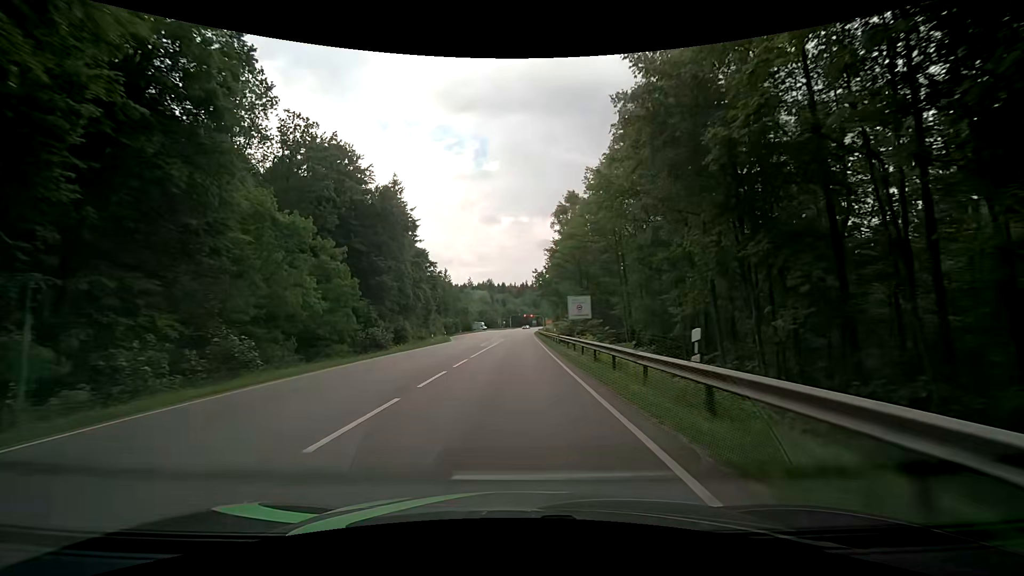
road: secondary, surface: asphalt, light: Day
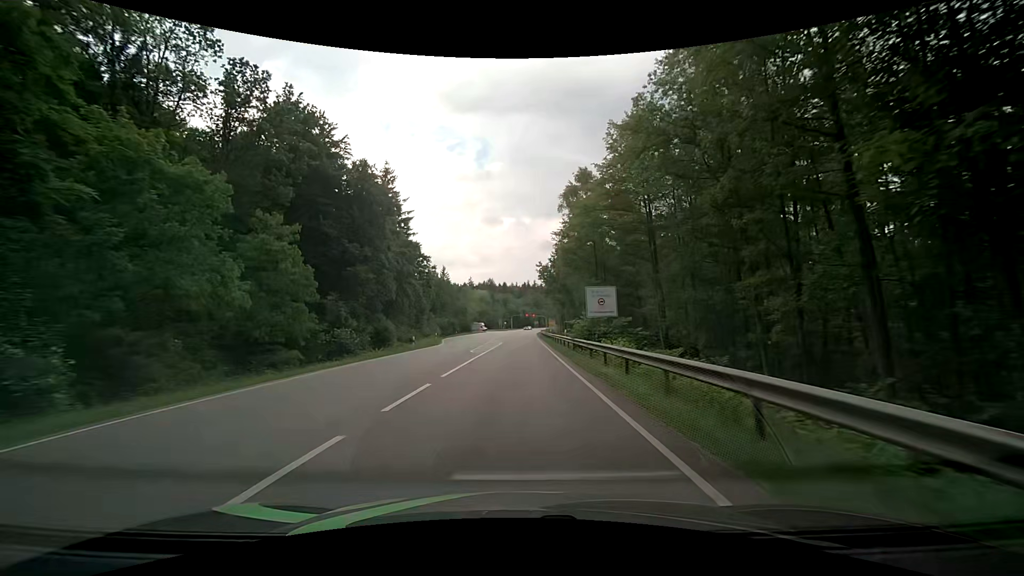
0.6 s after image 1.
(0.0, +9.4) m; 0°
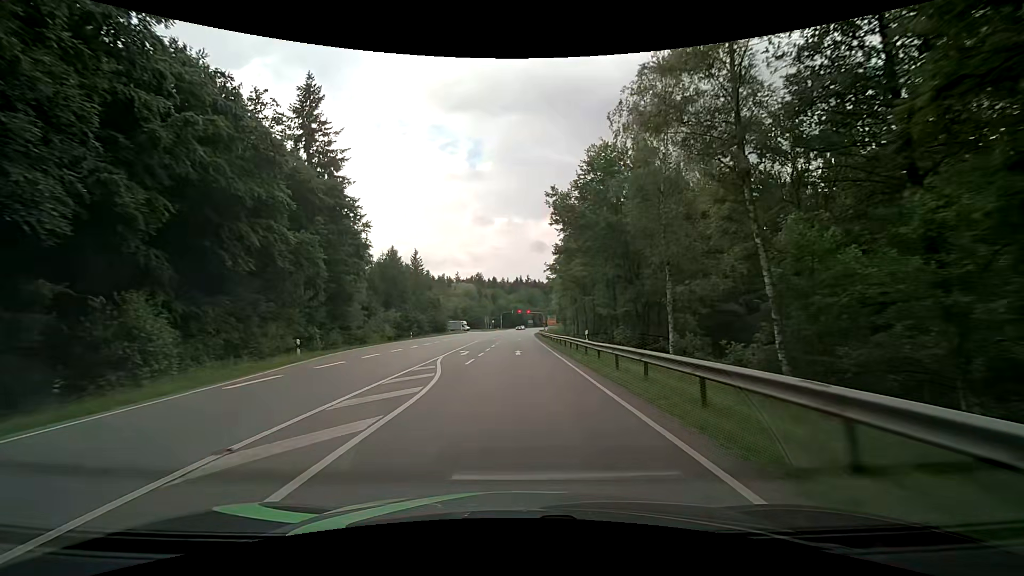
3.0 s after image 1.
(0.0, +37.6) m; +1°
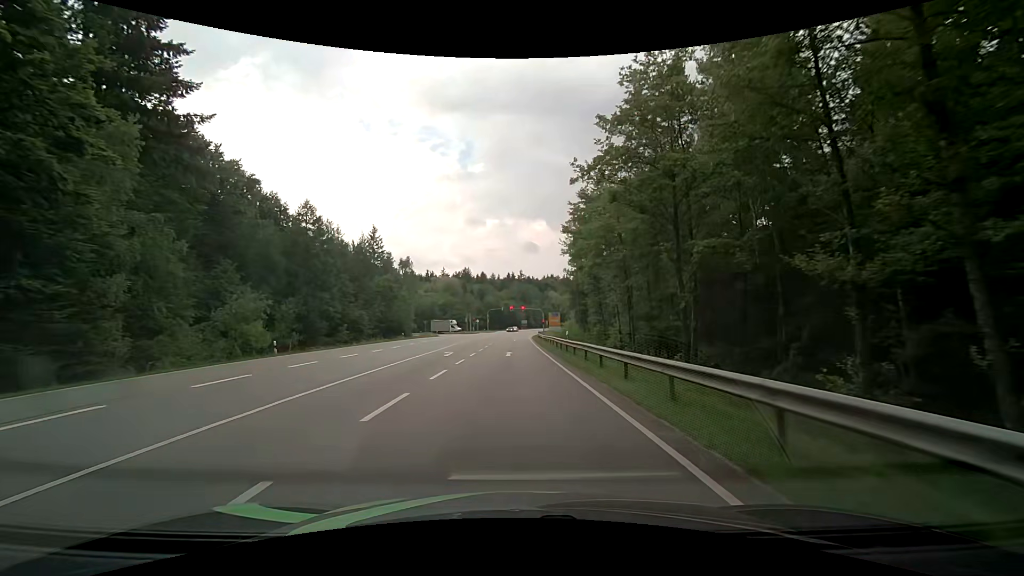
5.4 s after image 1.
(0.0, +35.2) m; 0°
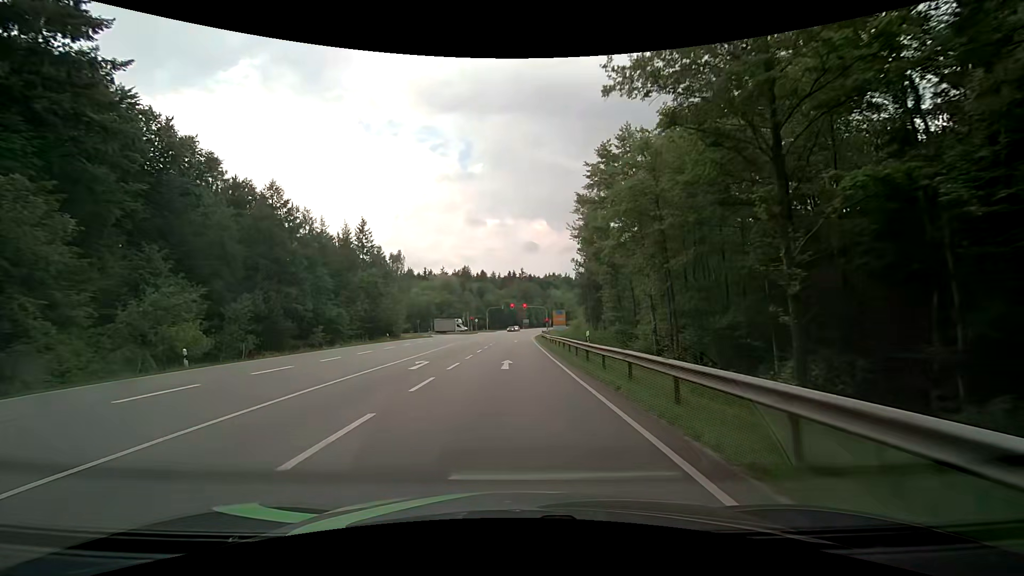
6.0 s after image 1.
(+0.1, +8.4) m; 0°
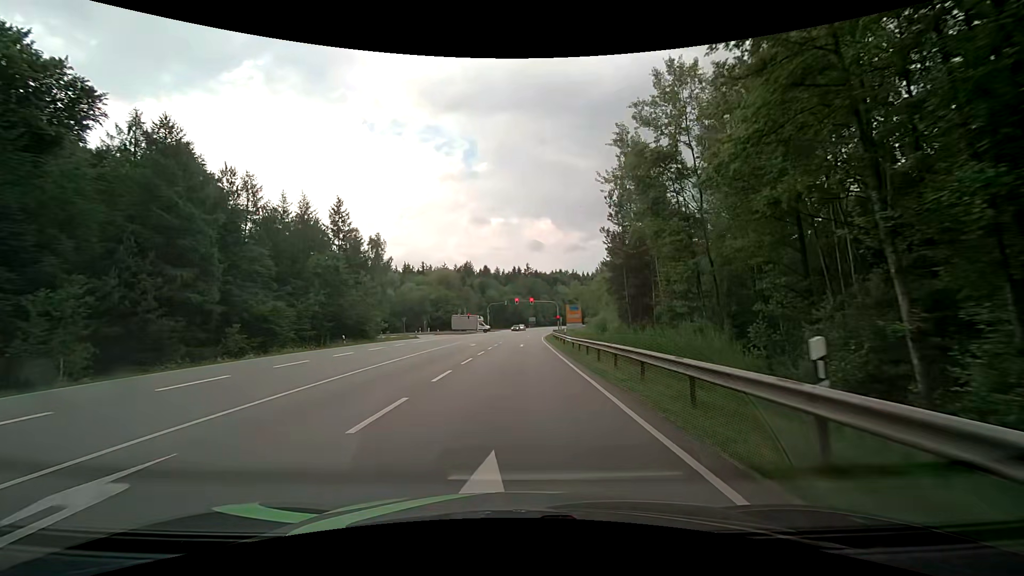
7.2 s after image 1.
(0.0, +16.3) m; 0°
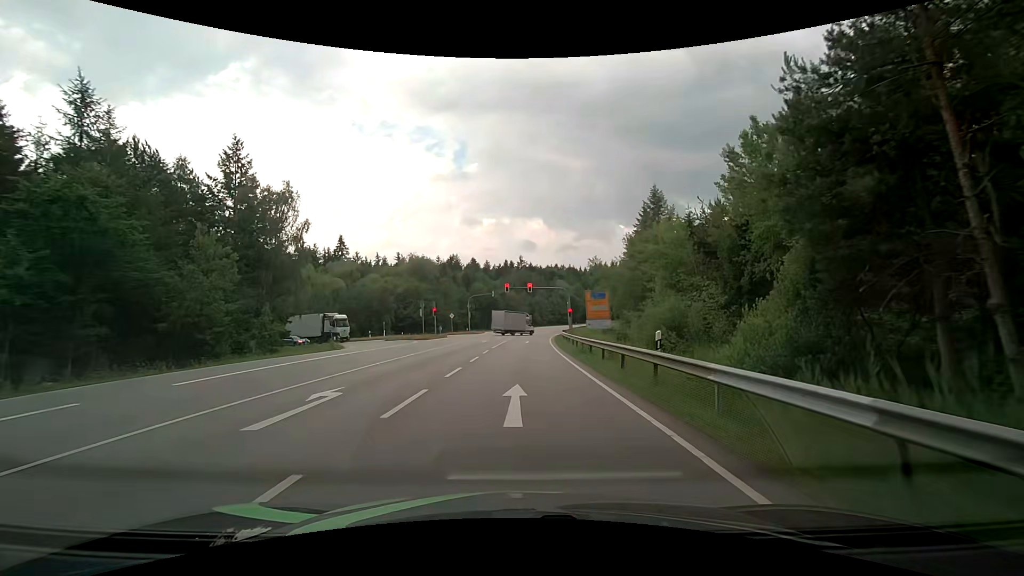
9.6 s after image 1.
(+0.3, +28.5) m; 0°
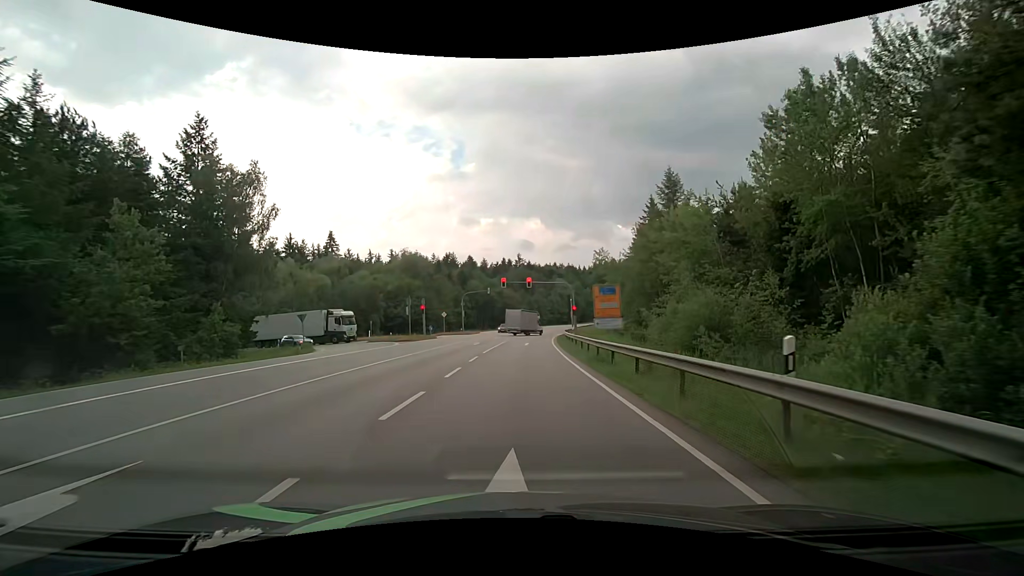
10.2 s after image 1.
(+0.1, +6.1) m; +1°
